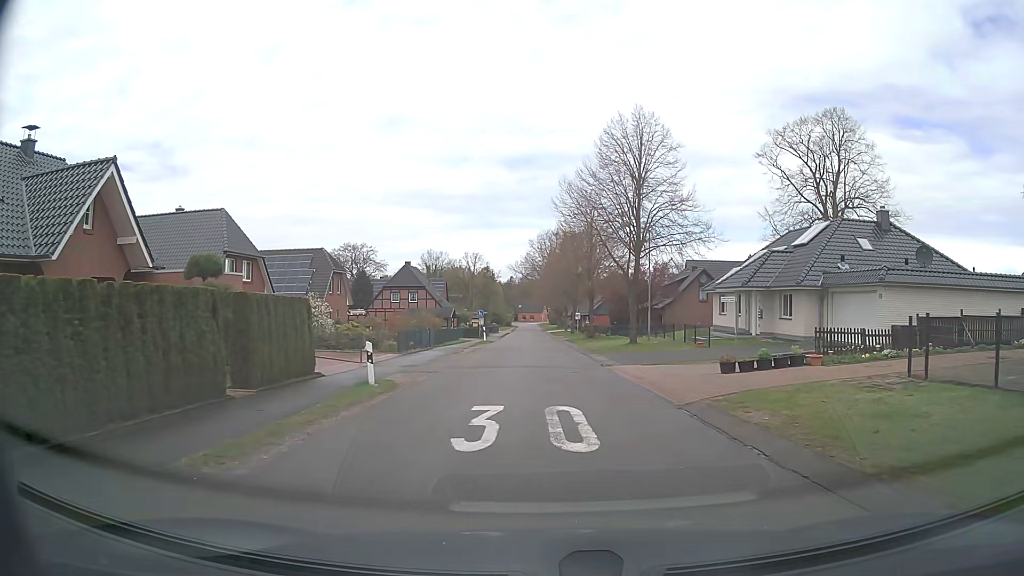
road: unclassified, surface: asphalt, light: Day
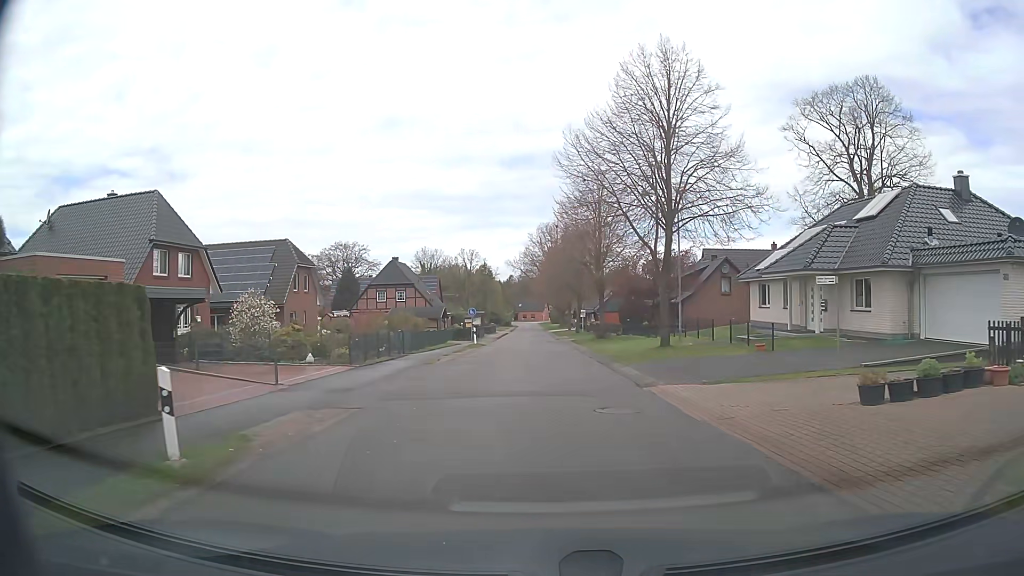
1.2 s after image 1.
(0.0, +8.5) m; 0°
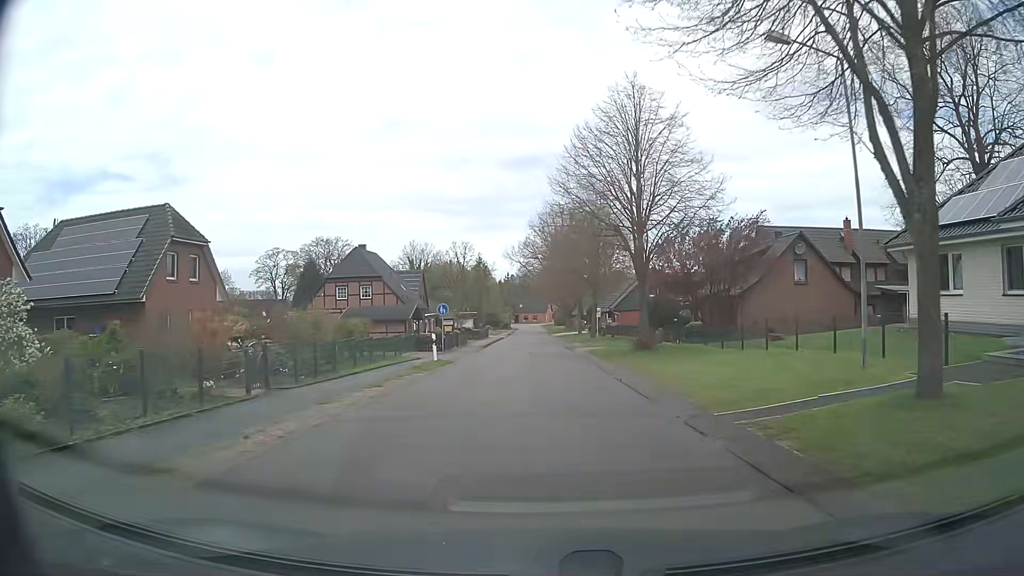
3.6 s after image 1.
(0.0, +17.8) m; 0°
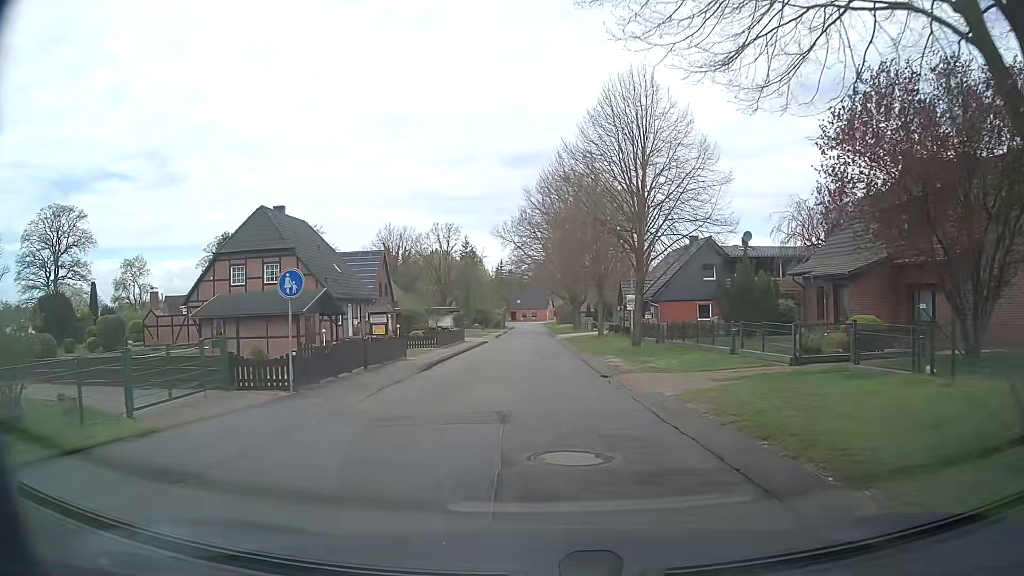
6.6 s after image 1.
(-0.2, +23.8) m; -1°
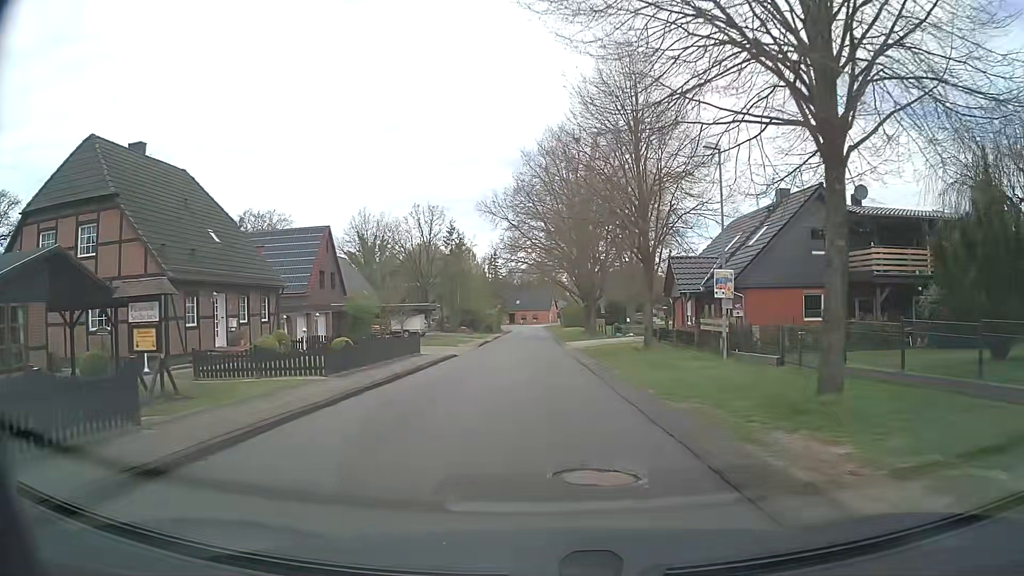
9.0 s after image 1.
(+0.1, +19.7) m; 0°
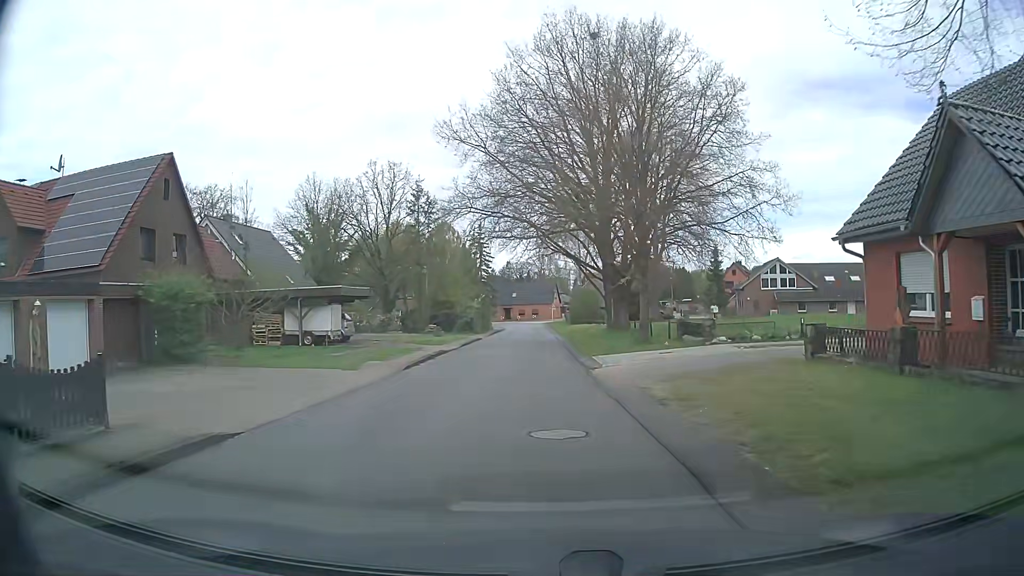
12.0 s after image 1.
(0.0, +24.1) m; 0°
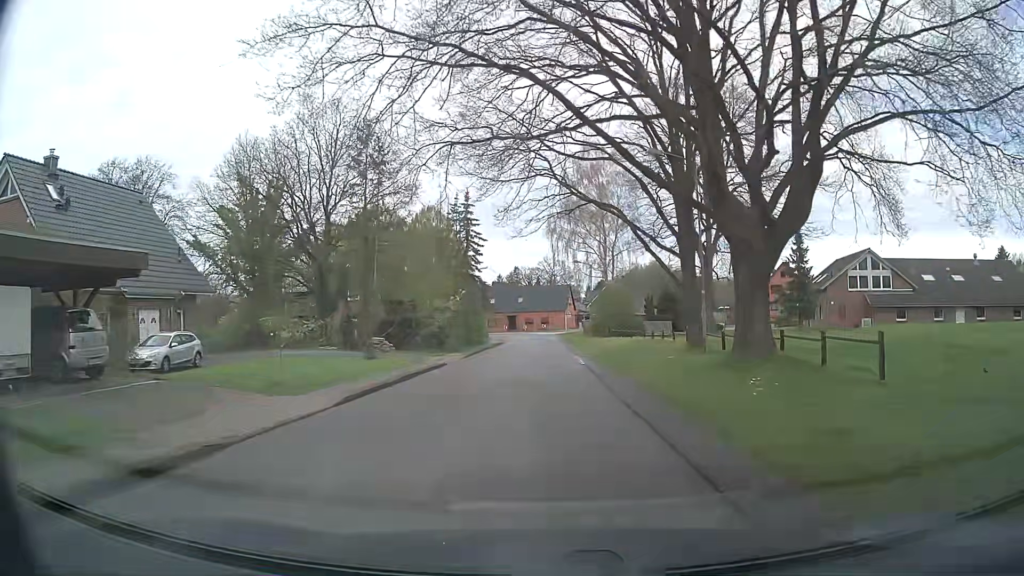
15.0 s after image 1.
(-0.4, +23.0) m; -1°
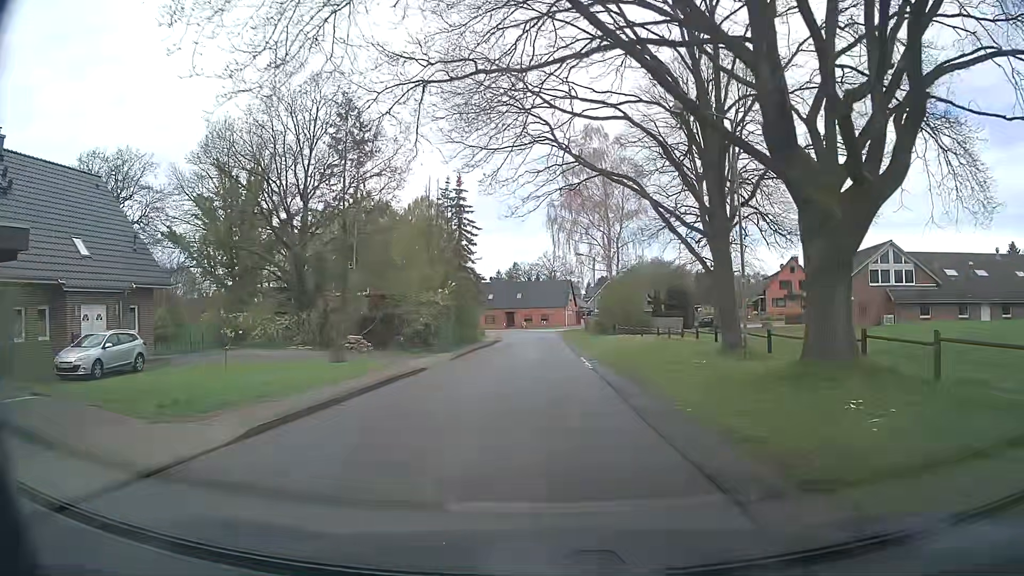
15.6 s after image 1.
(0.0, +4.5) m; 0°
